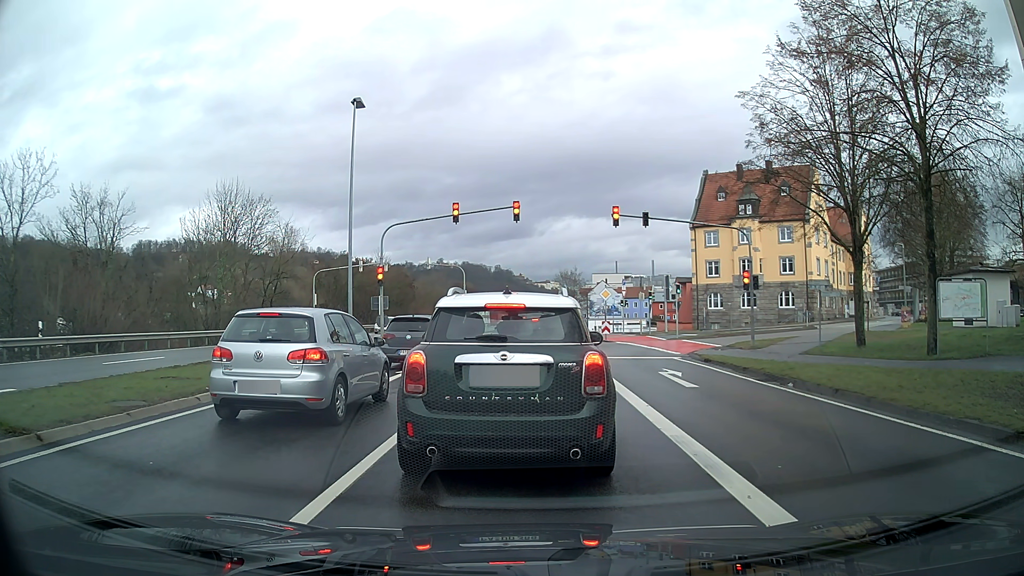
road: primary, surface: asphalt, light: Day
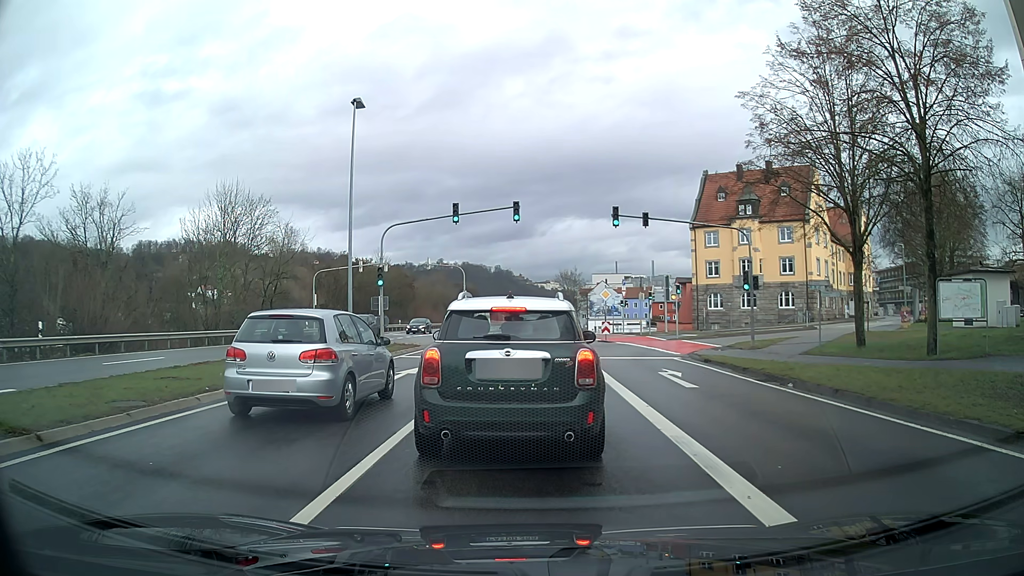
(0.0, 0.0) m; 0°
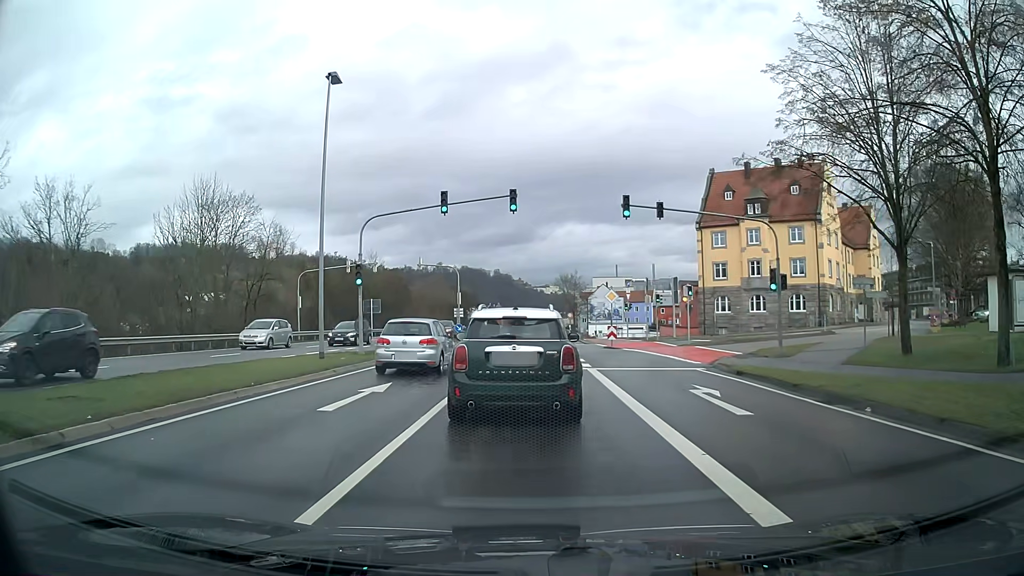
(0.0, +3.8) m; -1°
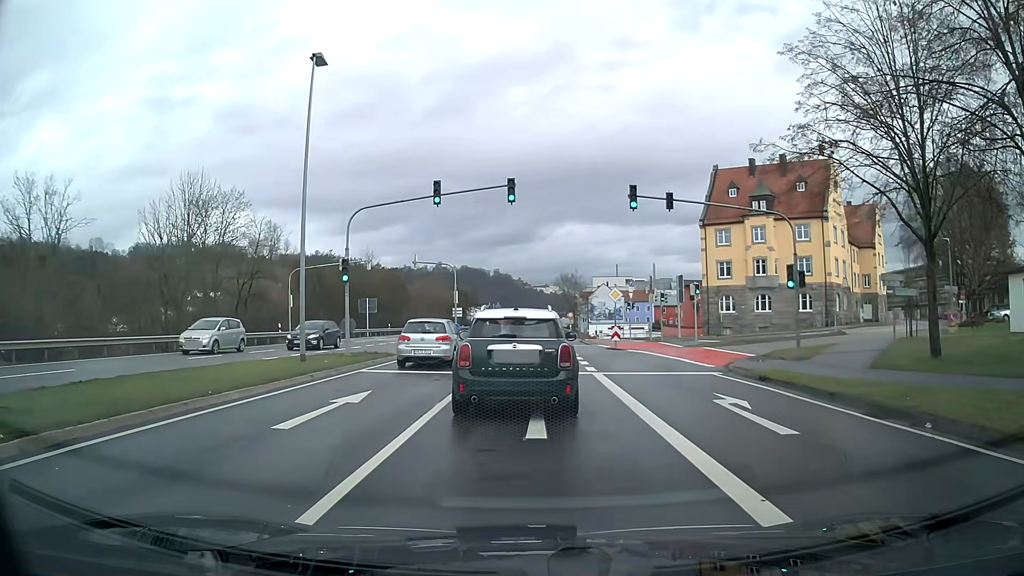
(0.0, +2.0) m; +1°
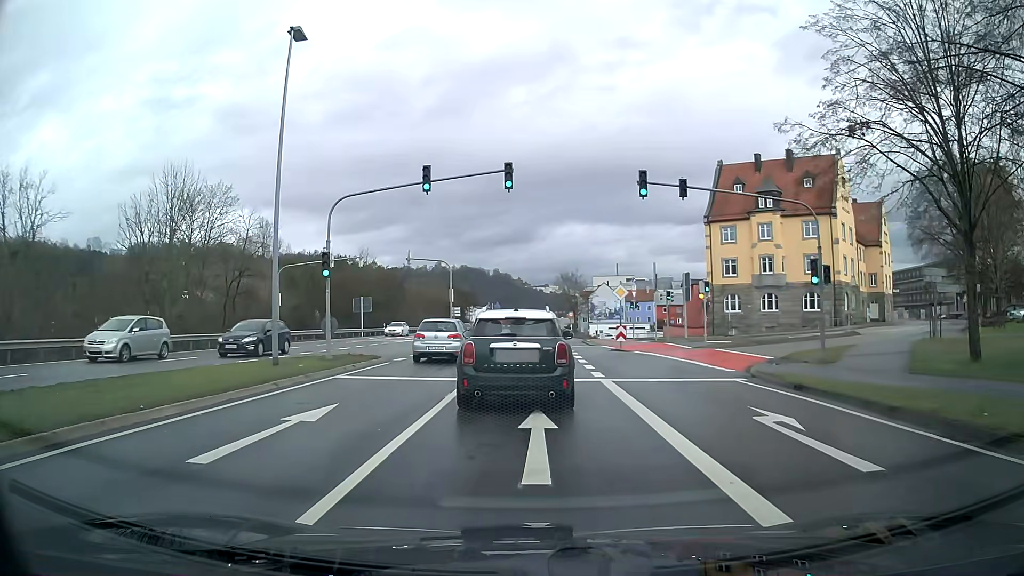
(0.0, +2.4) m; 0°
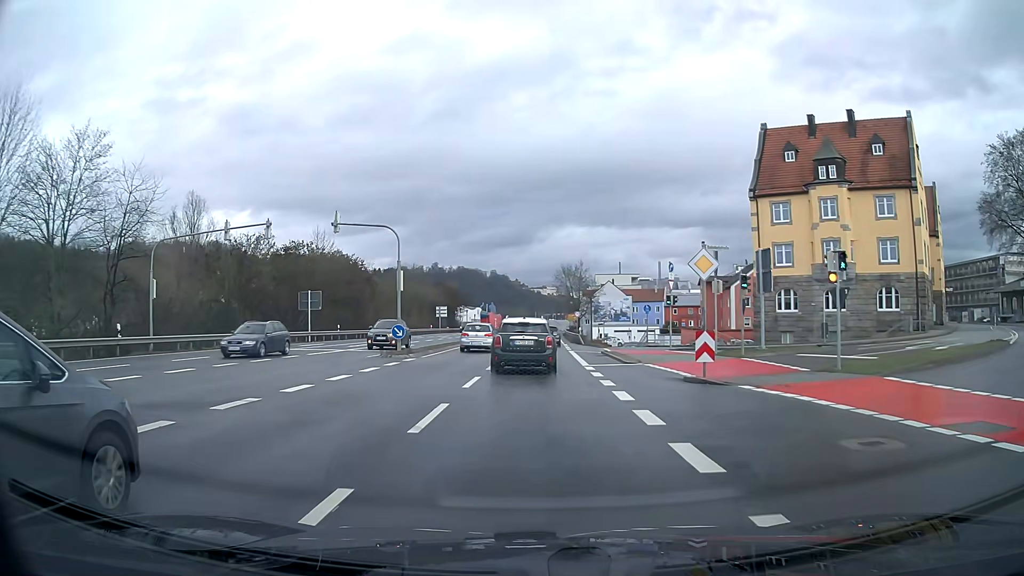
(0.0, +17.2) m; 0°
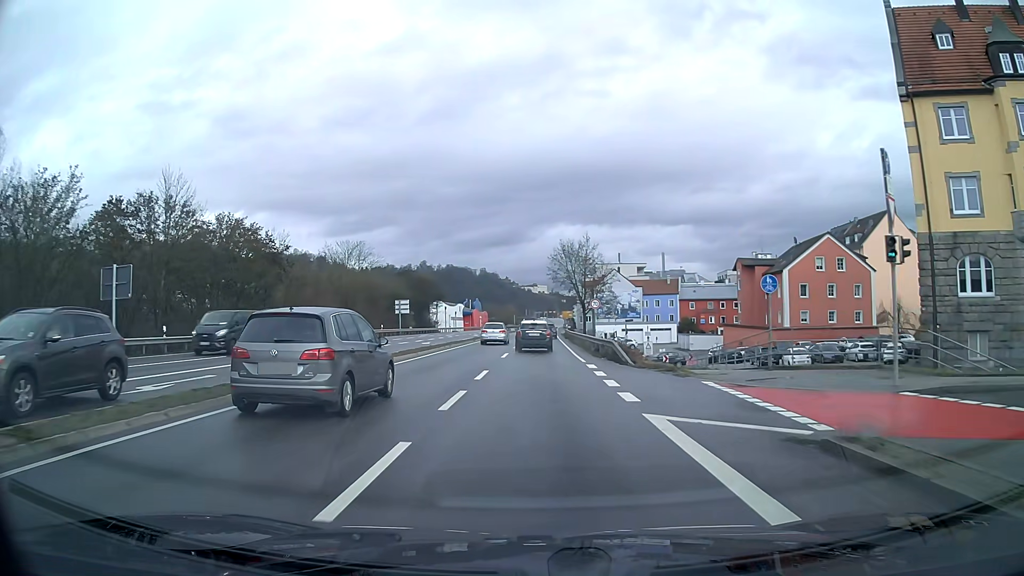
(+0.2, +28.4) m; +1°
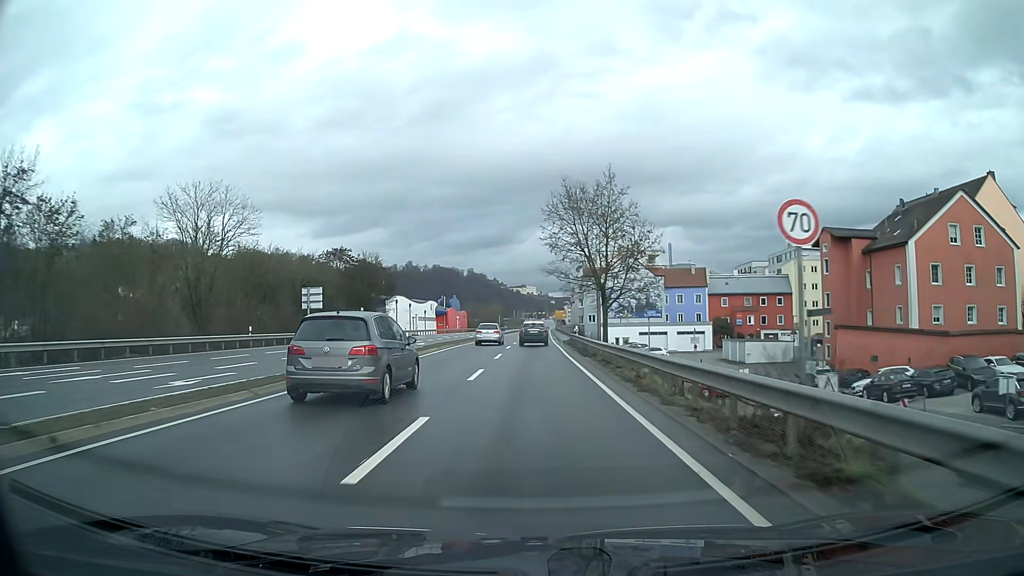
(+0.3, +33.4) m; +1°
(0, +10) (0, +20) (0, +30) (0, +40) (0, +50) (0, +60) (0, +70) (0, +80) (+1, +90) (+1, +100) m
